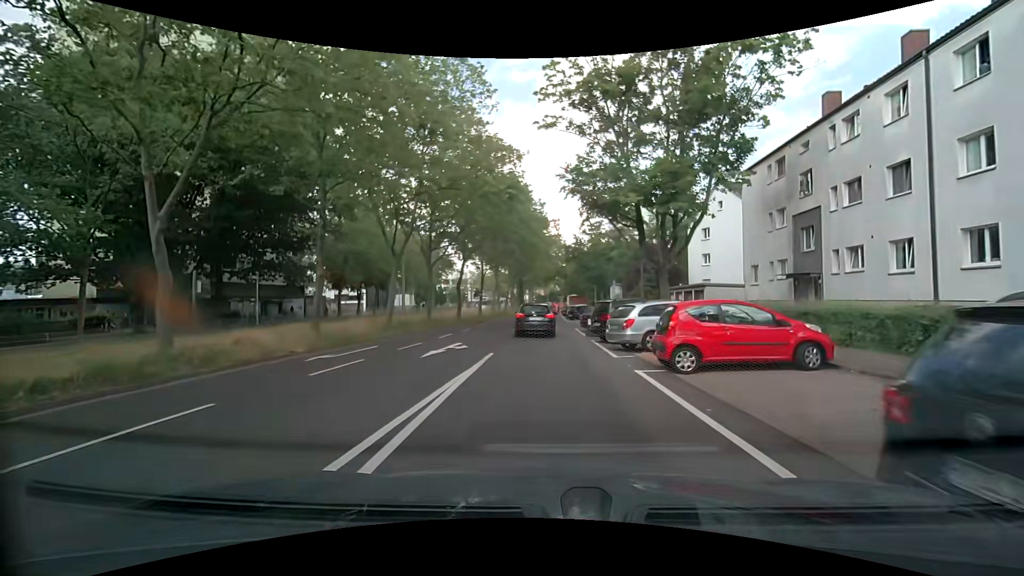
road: tertiary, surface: asphalt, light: Day
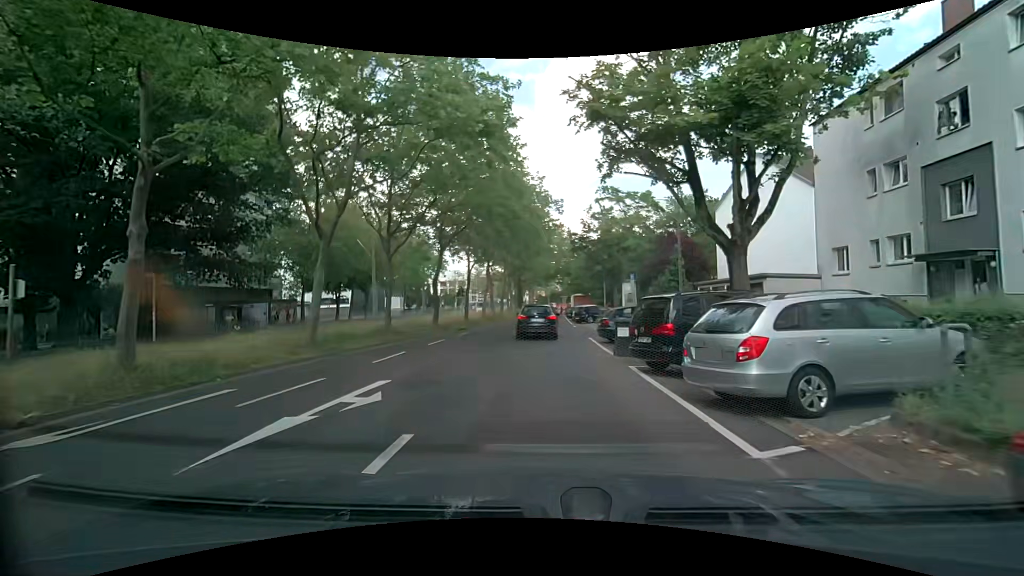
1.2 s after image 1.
(-0.1, +8.8) m; -1°
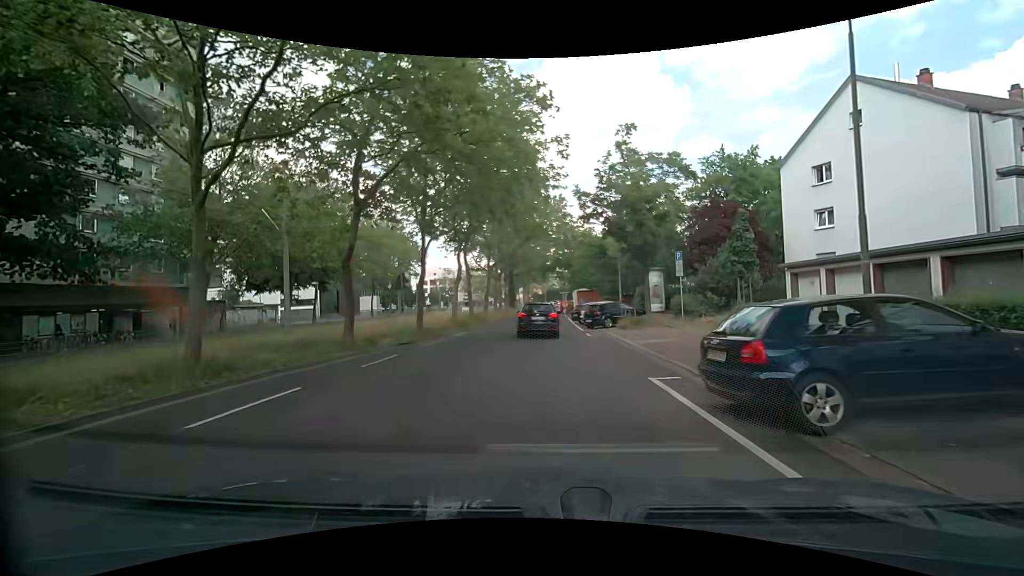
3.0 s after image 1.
(0.0, +13.3) m; 0°
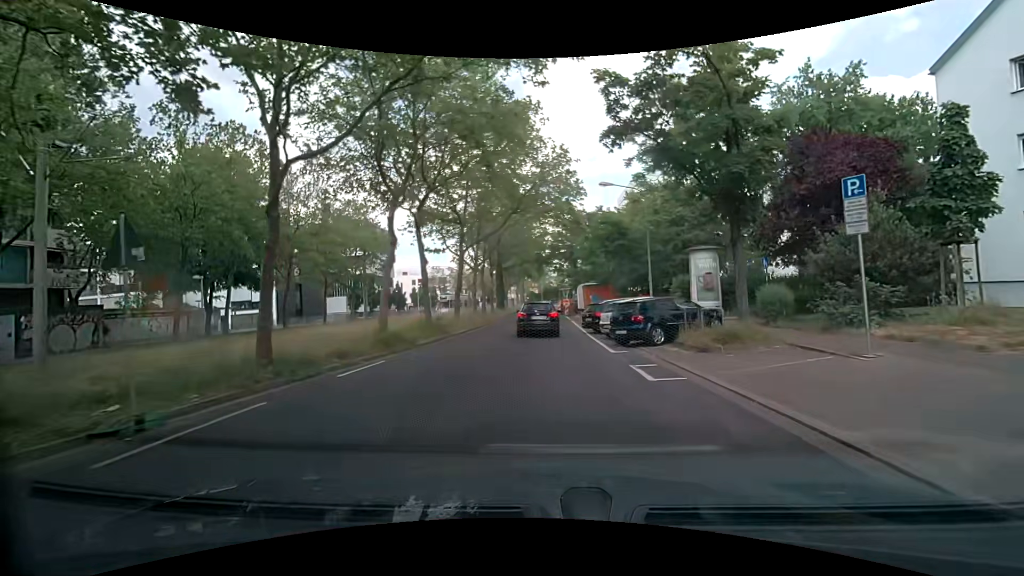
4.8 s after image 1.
(+0.1, +13.2) m; 0°
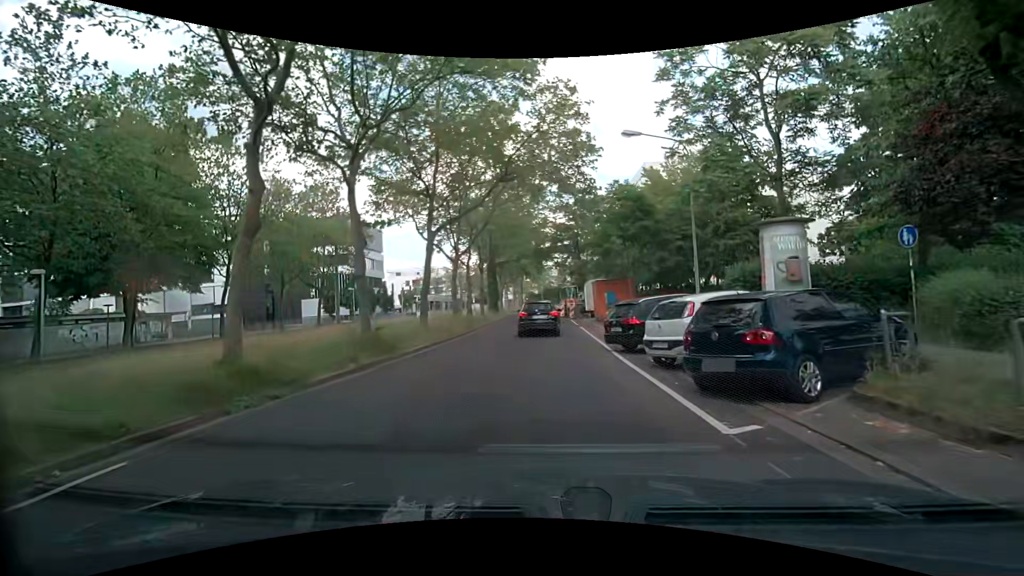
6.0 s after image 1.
(+0.1, +8.7) m; 0°
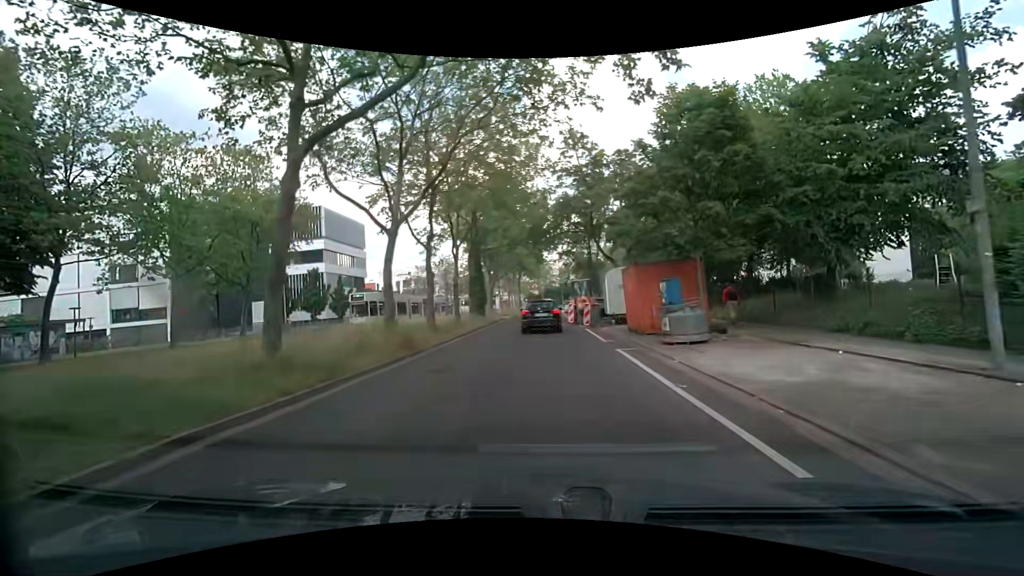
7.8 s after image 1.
(0.0, +12.9) m; 0°
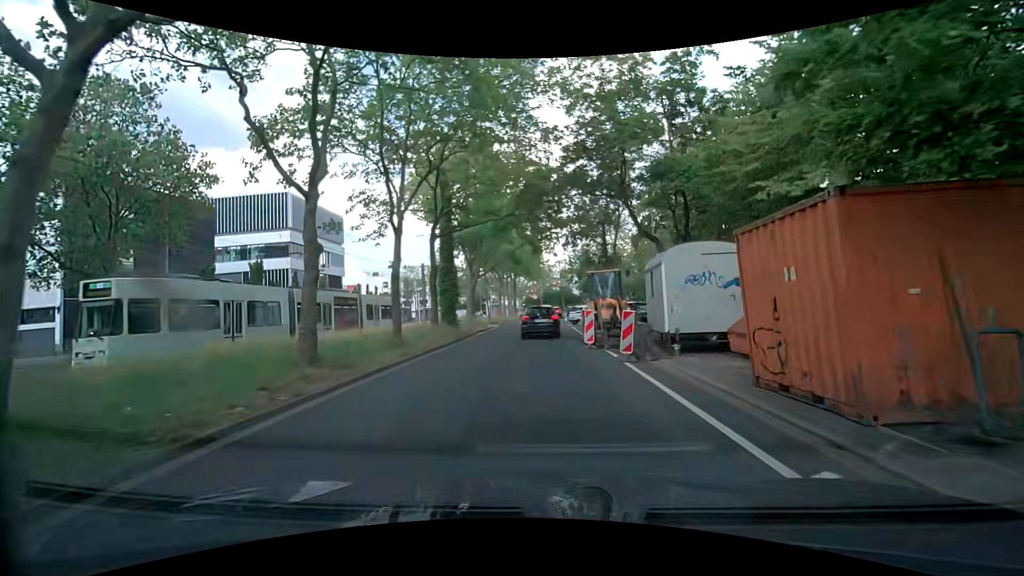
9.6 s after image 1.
(+0.1, +12.5) m; +2°
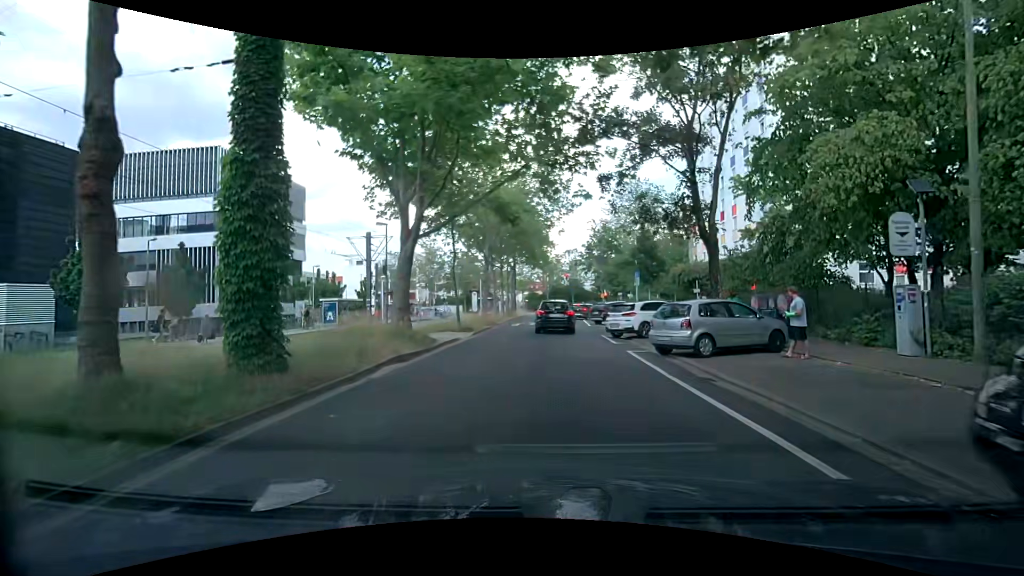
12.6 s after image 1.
(-0.8, +19.8) m; -1°
